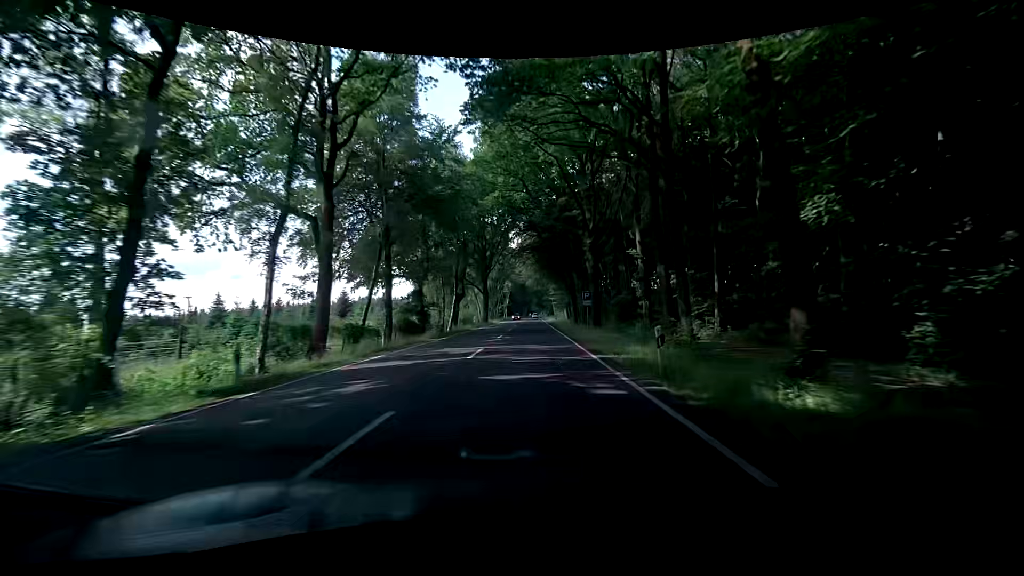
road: primary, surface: asphalt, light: Day
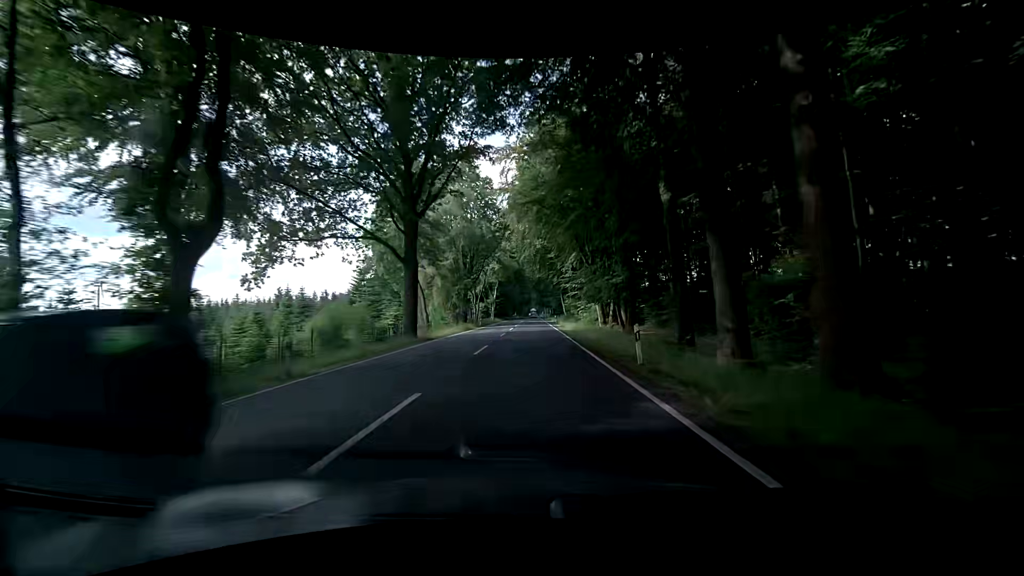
(+0.4, +47.6) m; +1°
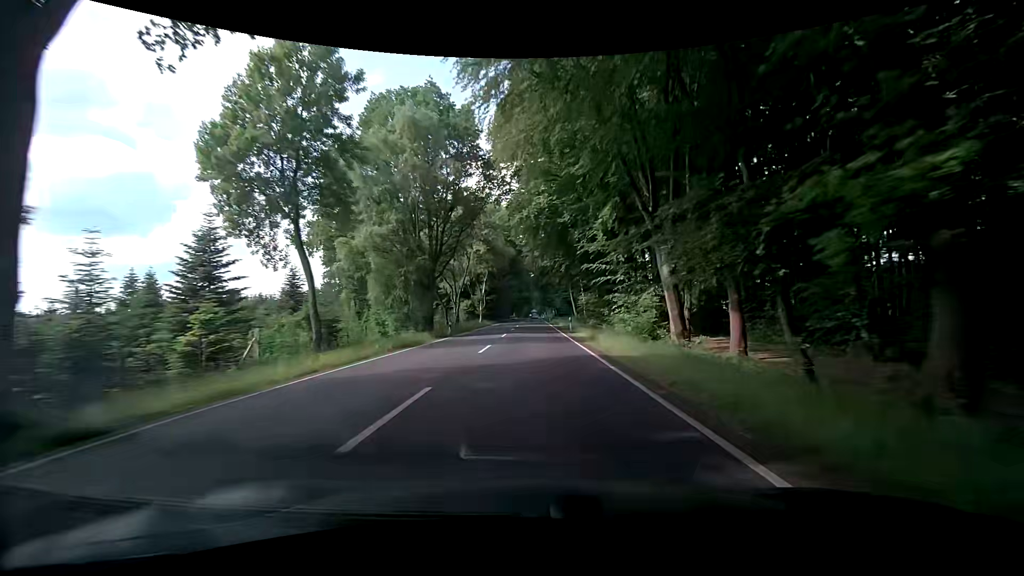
(-0.4, +24.0) m; -1°
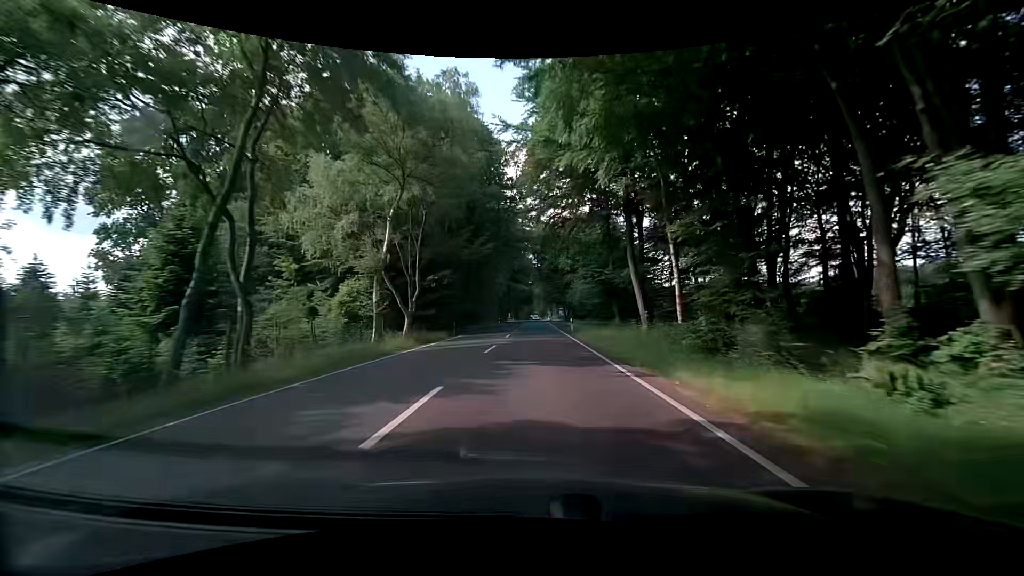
(+0.3, +49.2) m; 0°
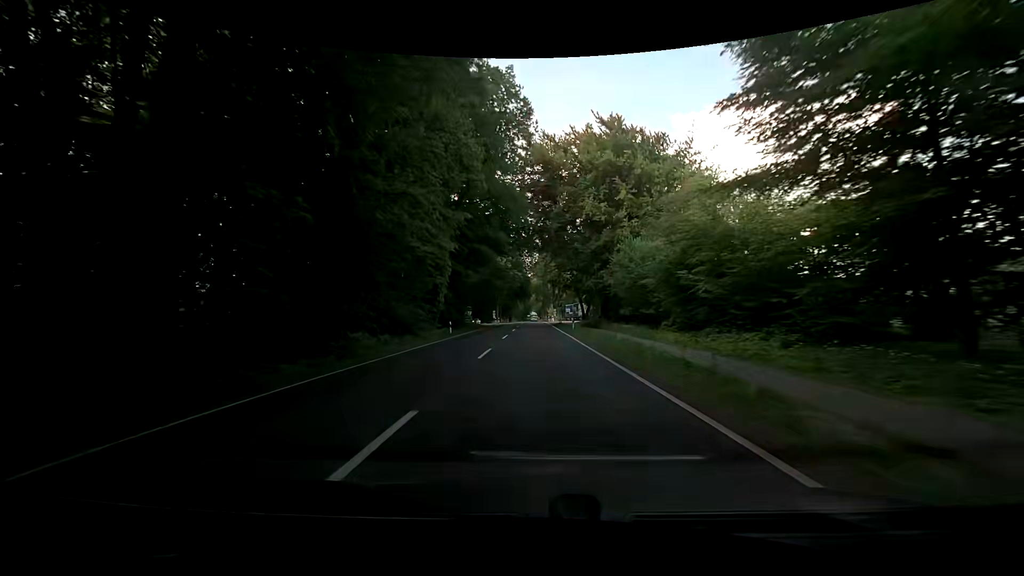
(-0.4, +51.5) m; 0°
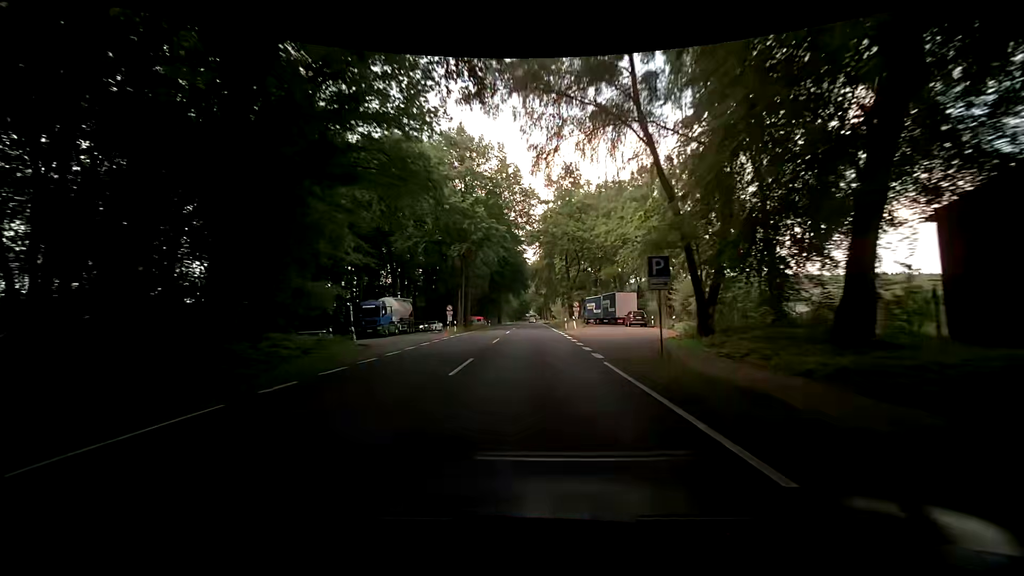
(+0.1, +53.3) m; +1°
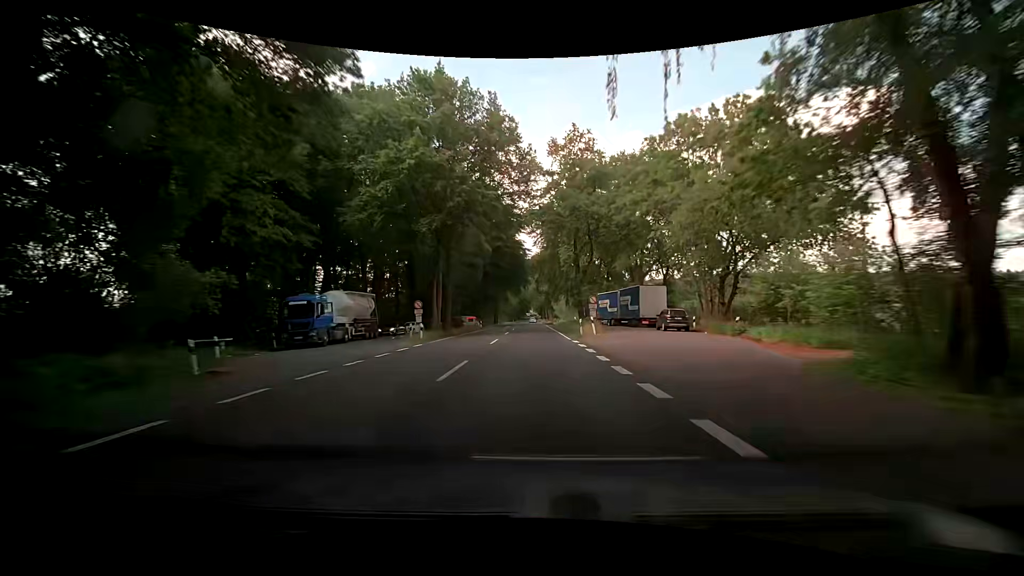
(-0.1, +13.5) m; -1°
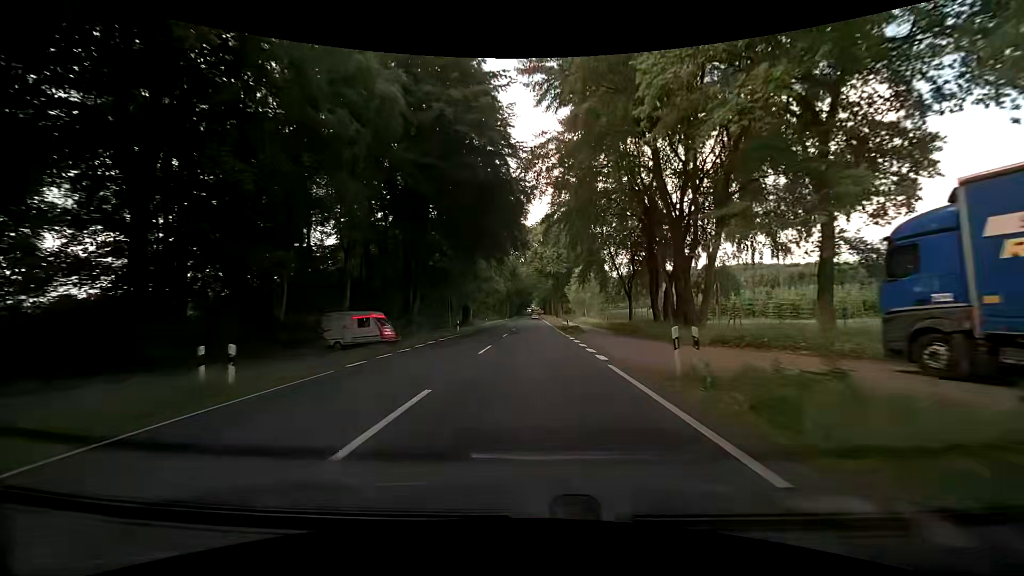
(+0.3, +54.3) m; 0°
(0, +10) (0, +20) (0, +30) (0, +40) (0, +50) (0, +60) (0, +70) (0, +80) (-1, +90) (-1, +100) m
